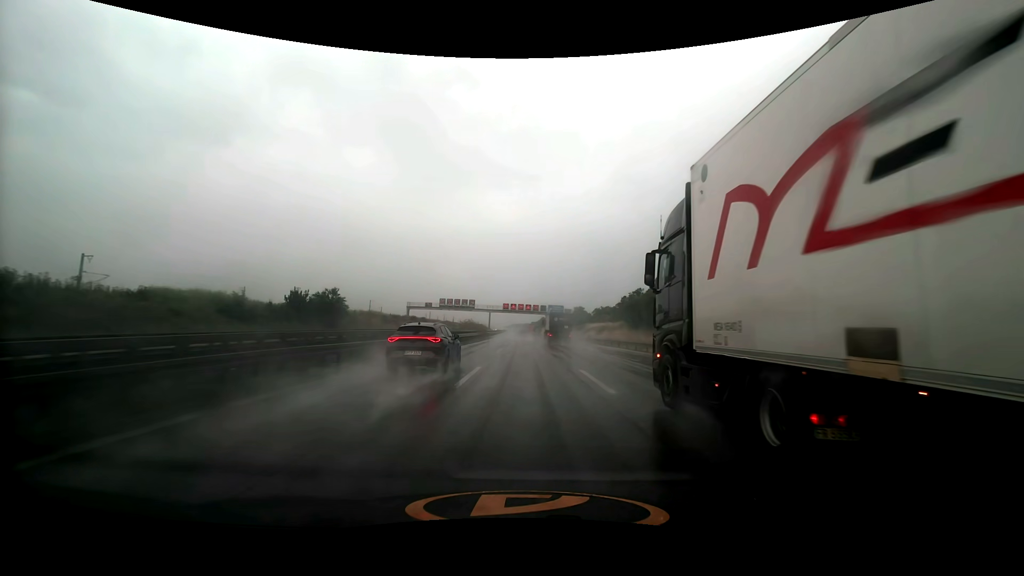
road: motorway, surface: asphalt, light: Day
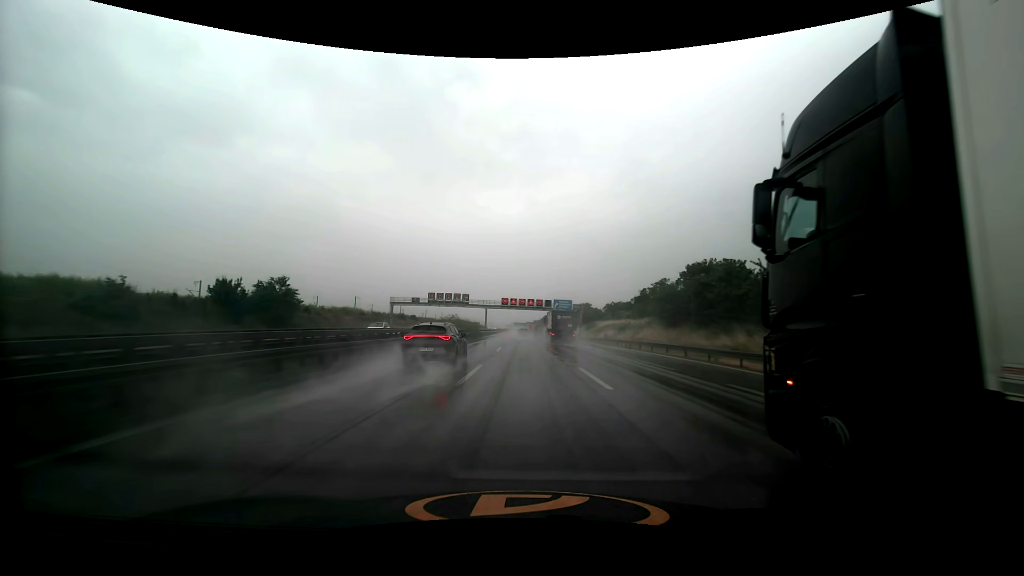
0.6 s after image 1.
(0.0, +17.6) m; 0°
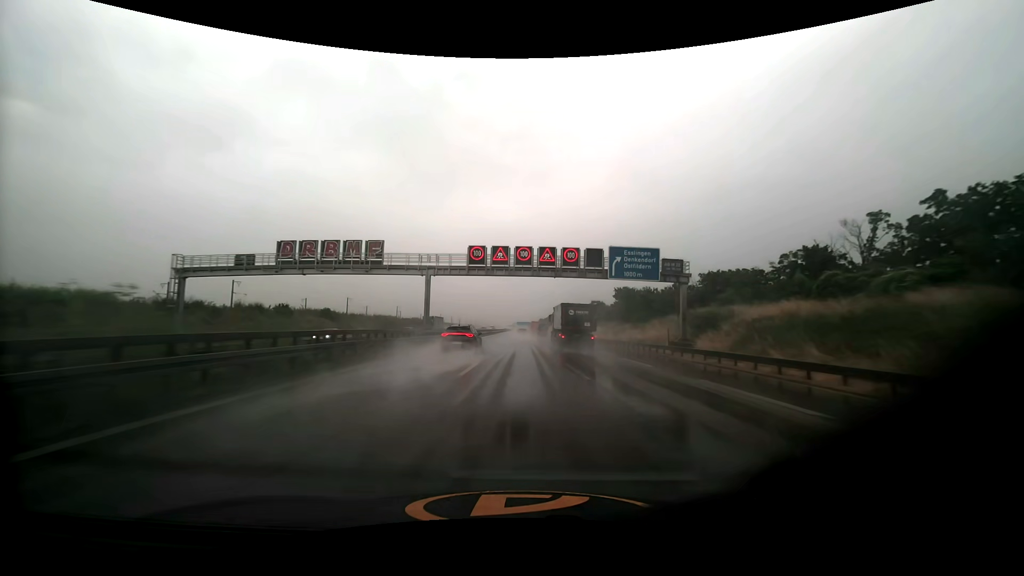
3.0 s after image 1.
(-0.3, +69.8) m; 0°
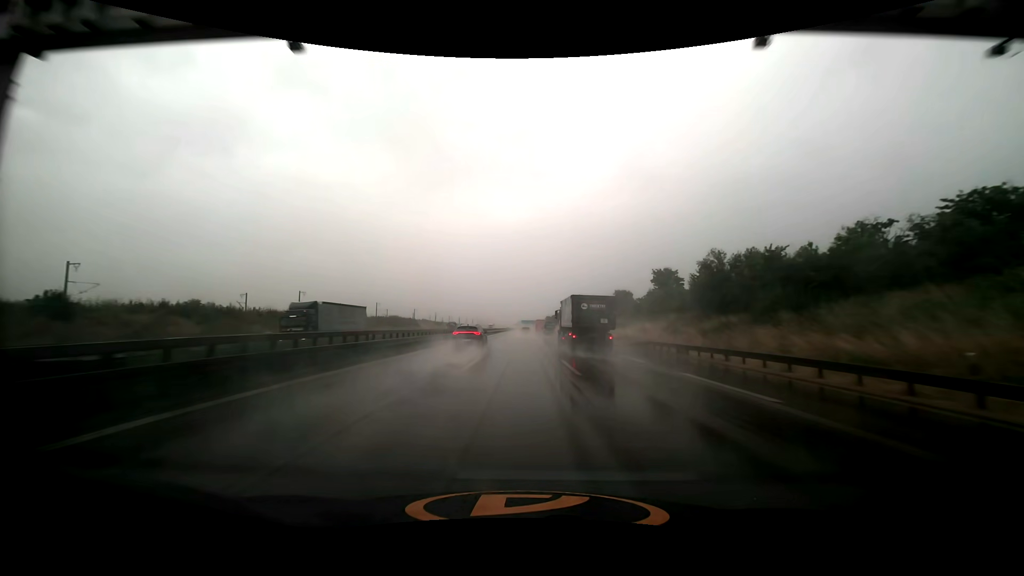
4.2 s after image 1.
(-0.1, +34.8) m; -1°
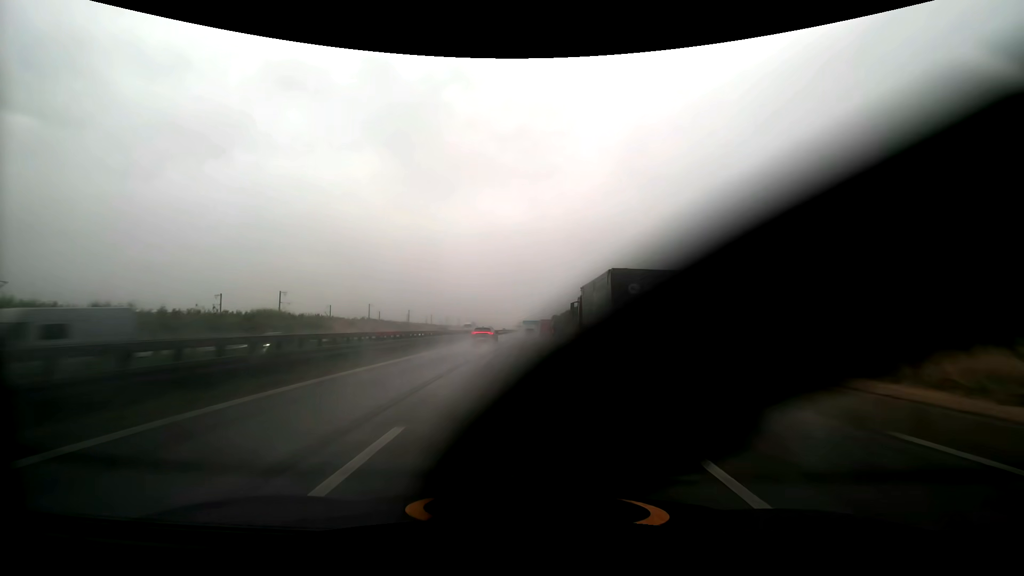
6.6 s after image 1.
(-0.5, +69.3) m; 0°
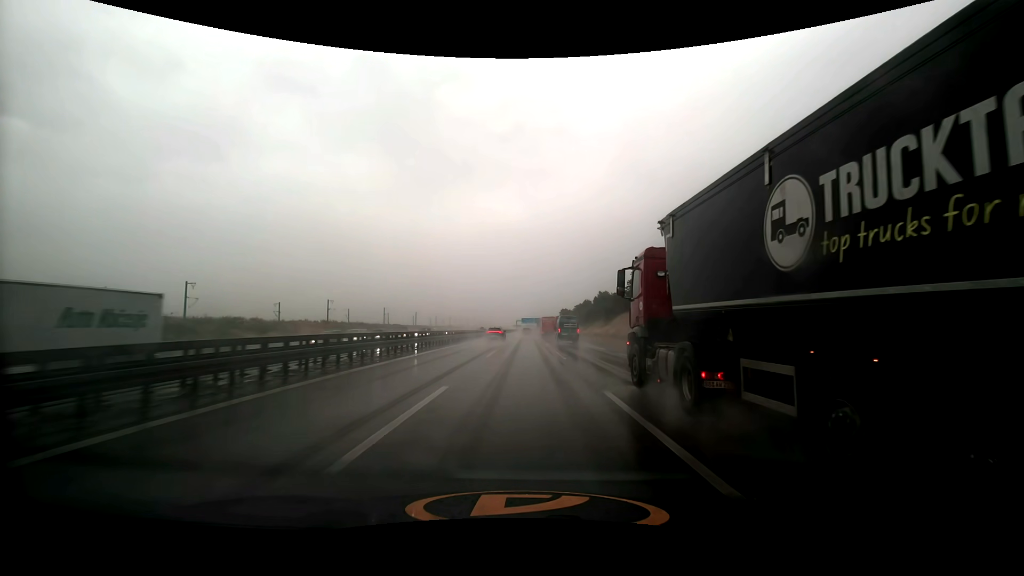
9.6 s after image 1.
(+0.4, +86.1) m; 0°
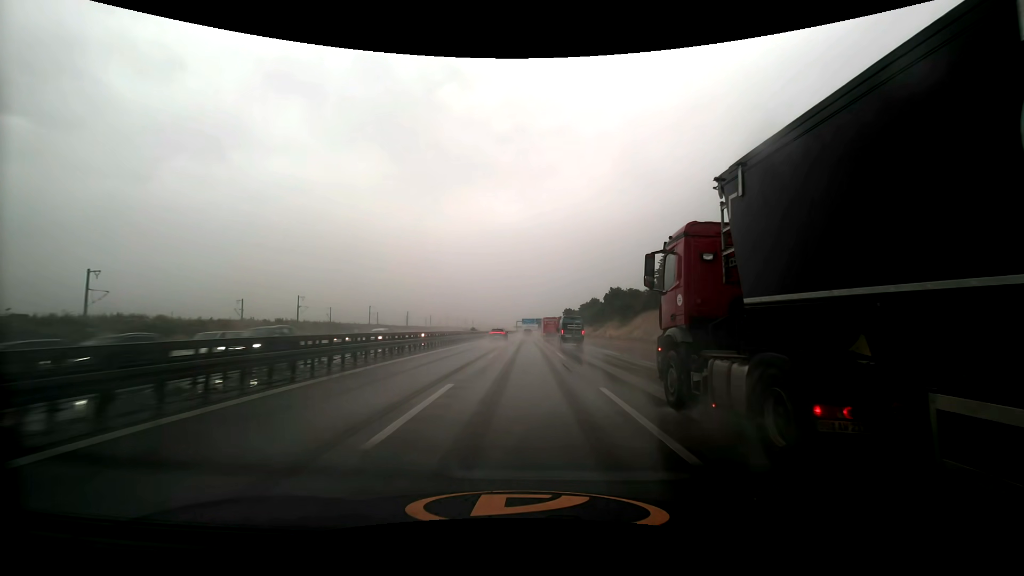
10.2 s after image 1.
(-0.1, +17.2) m; 0°
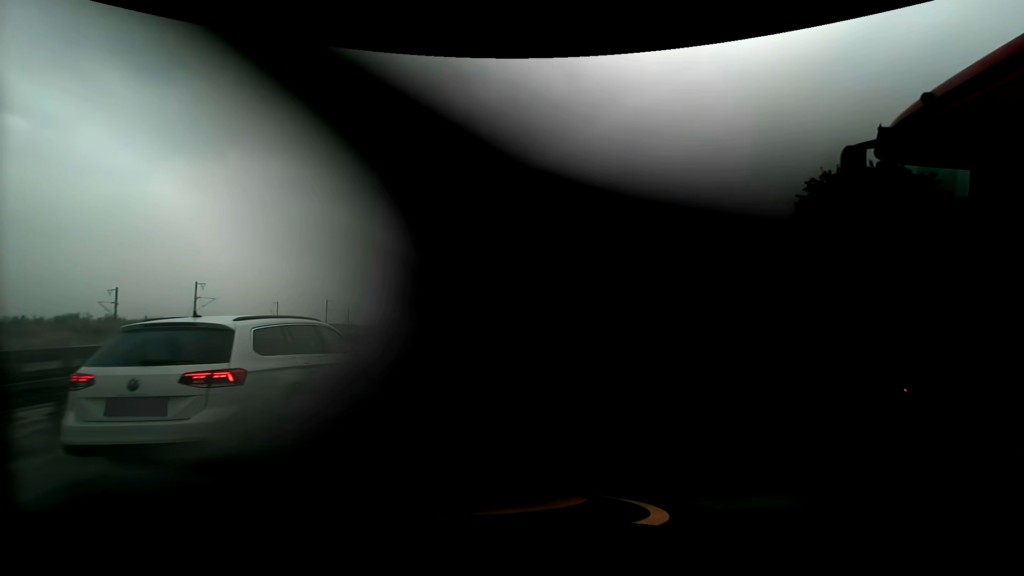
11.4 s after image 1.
(0.0, +34.4) m; 0°
(0, +10) (0, +20) (0, +30) (0, +40) (0, +50) (0, +60) (0, +70) (0, +80) (0, +90) (0, +100) m
